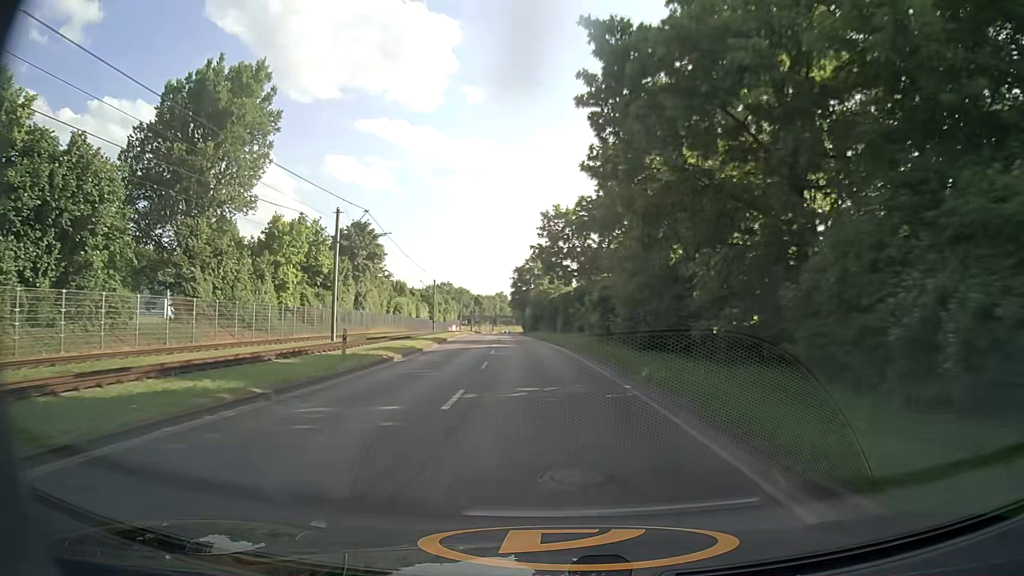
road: secondary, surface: asphalt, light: Day
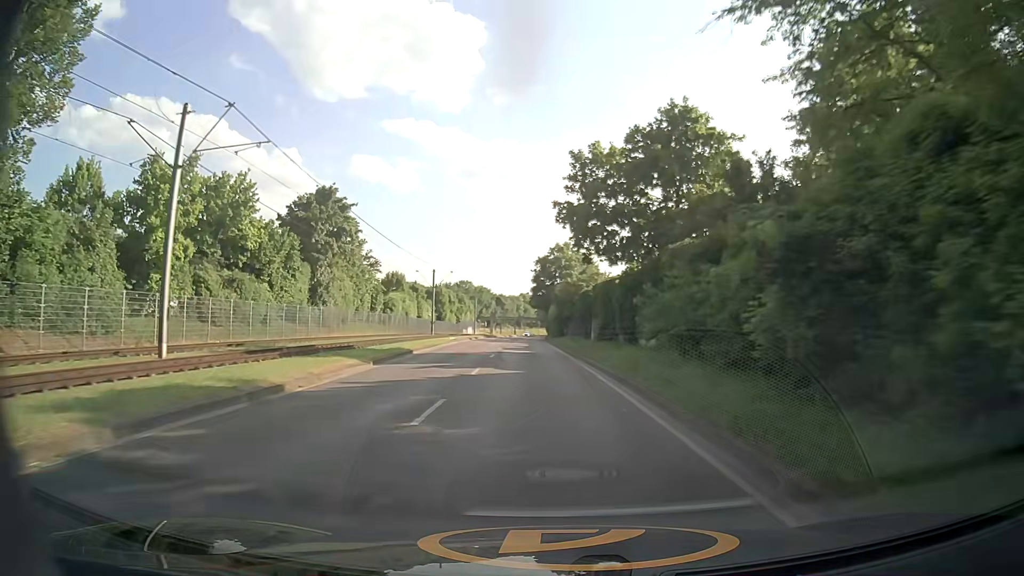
(-0.4, +20.1) m; -2°
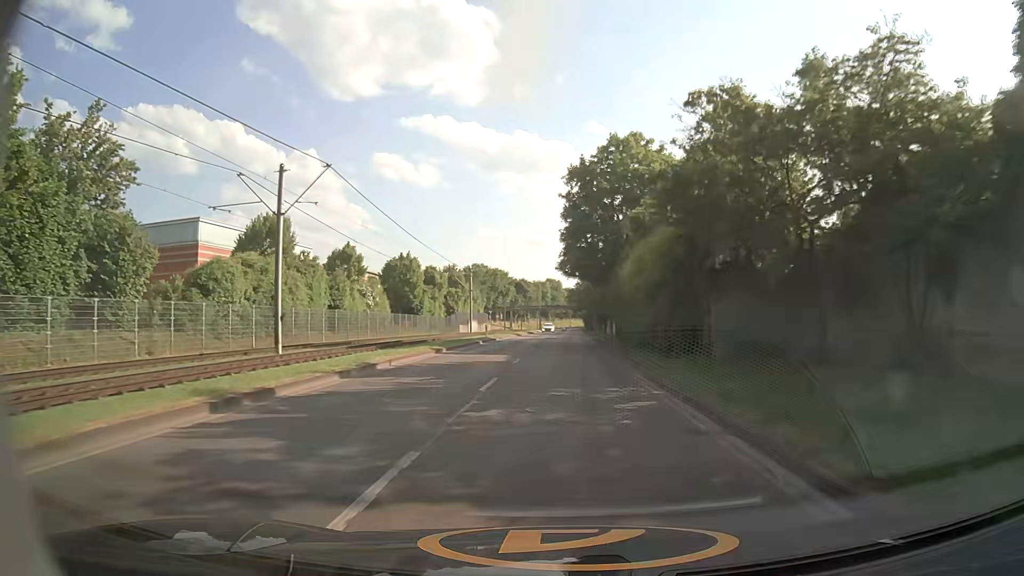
(-2.1, +50.4) m; -3°
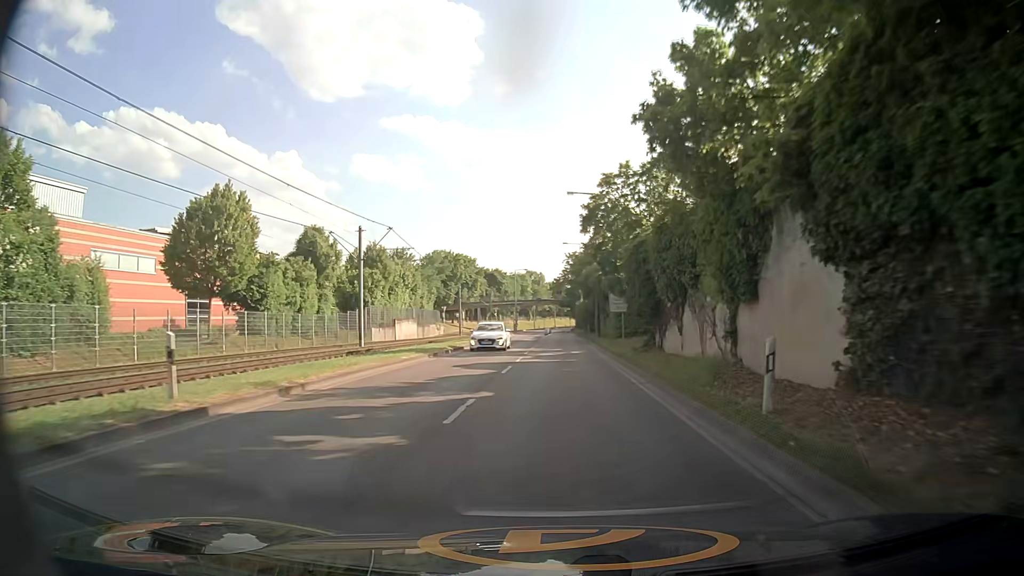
(+0.7, +40.4) m; +1°
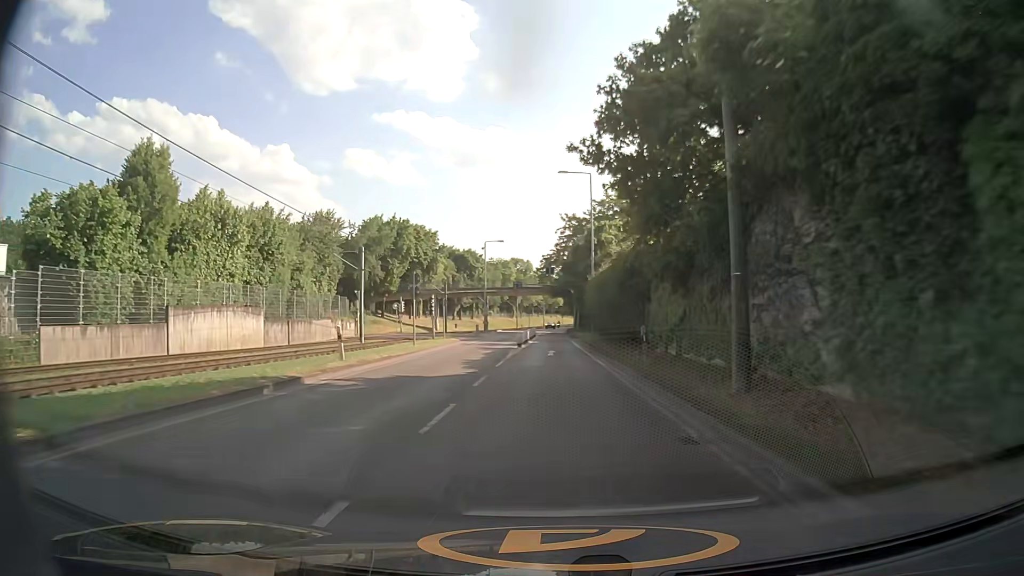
(+0.6, +40.2) m; +2°
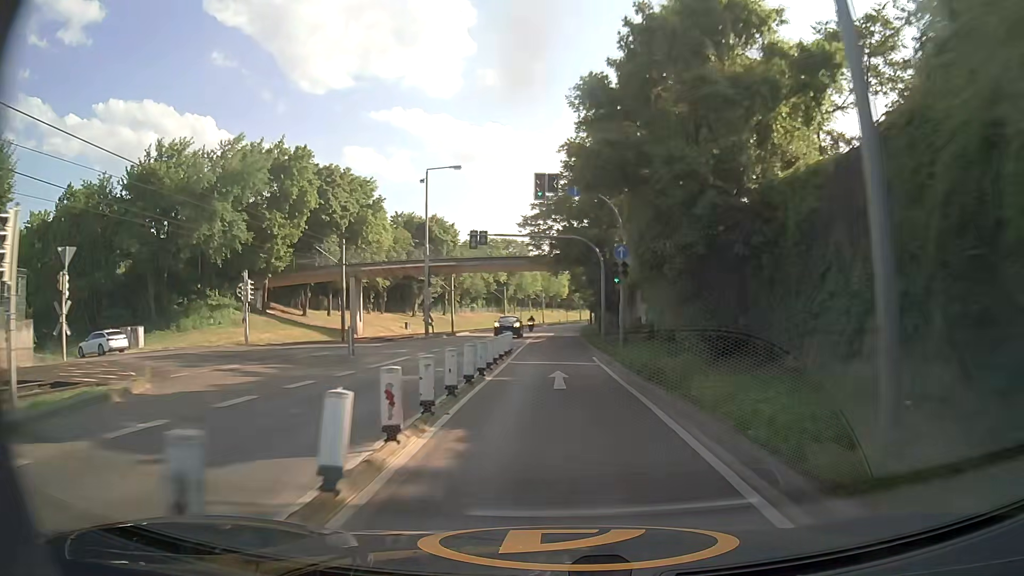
(-0.3, +39.7) m; 0°
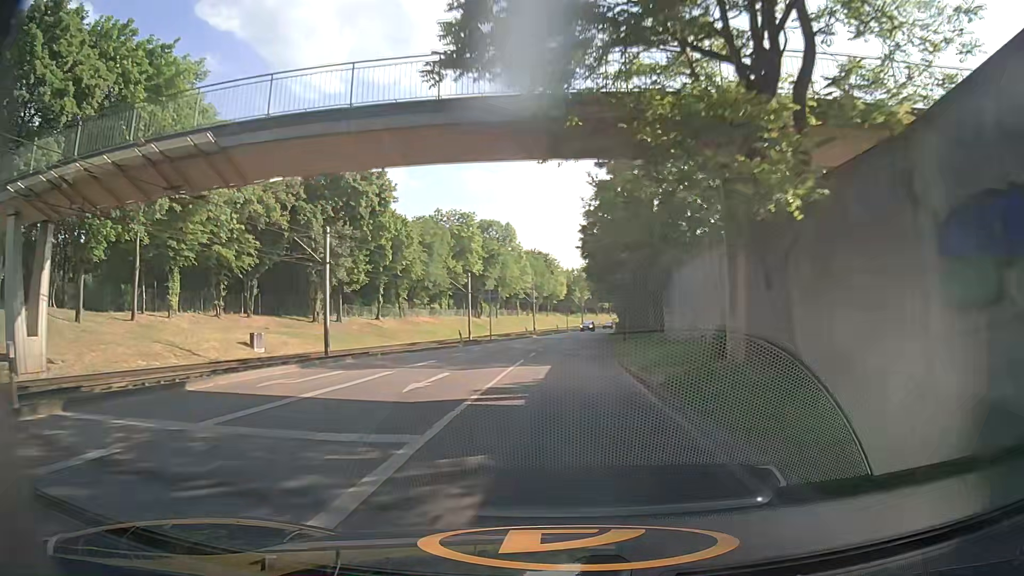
(0.0, +38.5) m; 0°
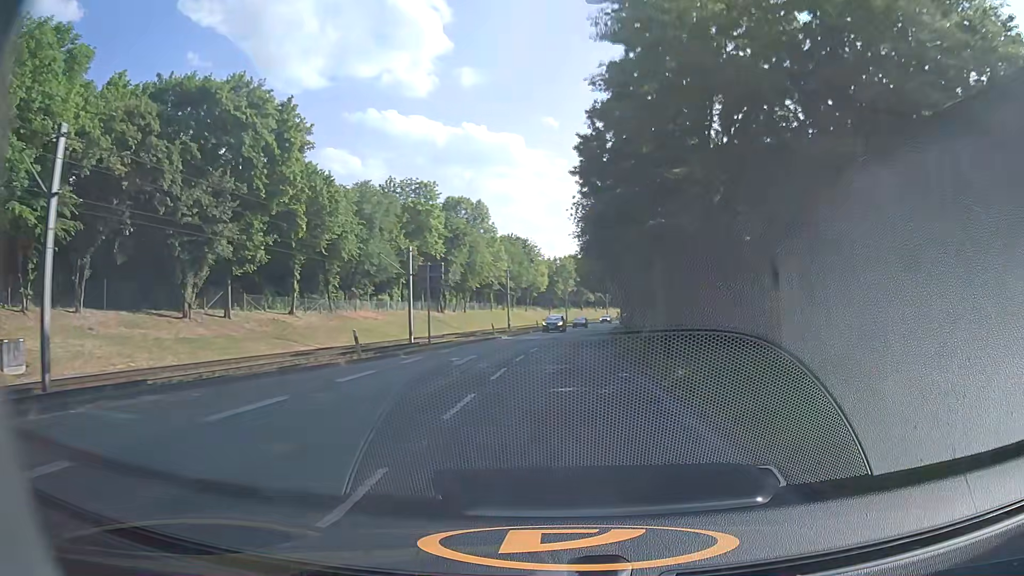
(+0.4, +18.9) m; +2°
(0, +10) (0, +20) (+1, +30) (+1, +40) (+2, +50) (+3, +60) (+4, +70) (+6, +80) (+7, +90) (+8, +100) m
